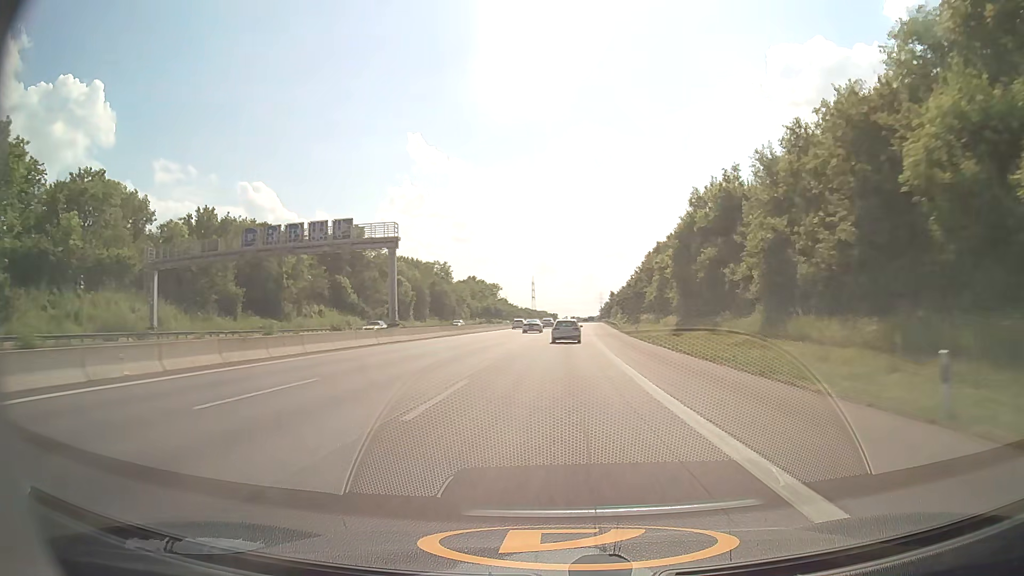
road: motorway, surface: asphalt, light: Day
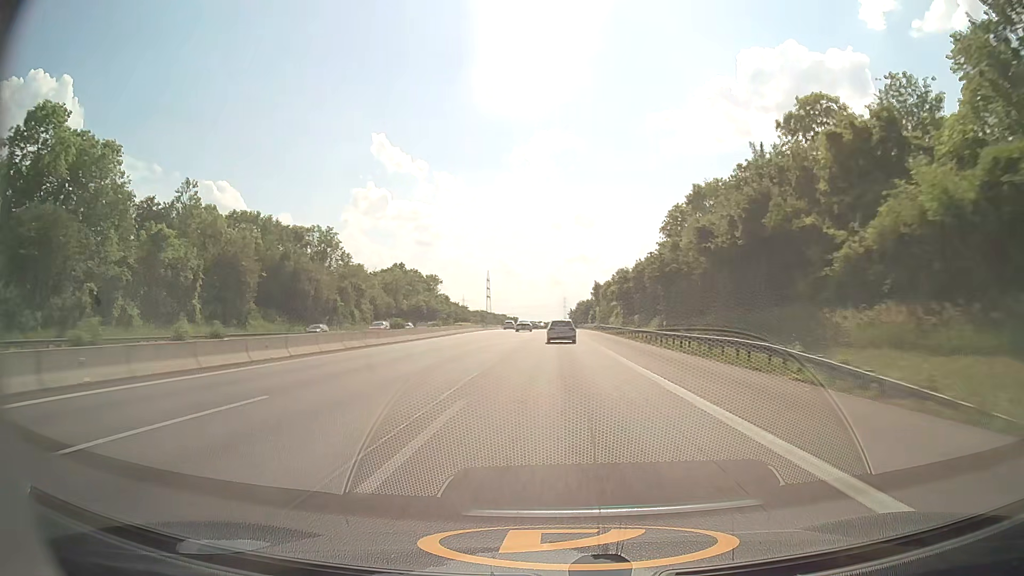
(+1.9, +75.2) m; +3°
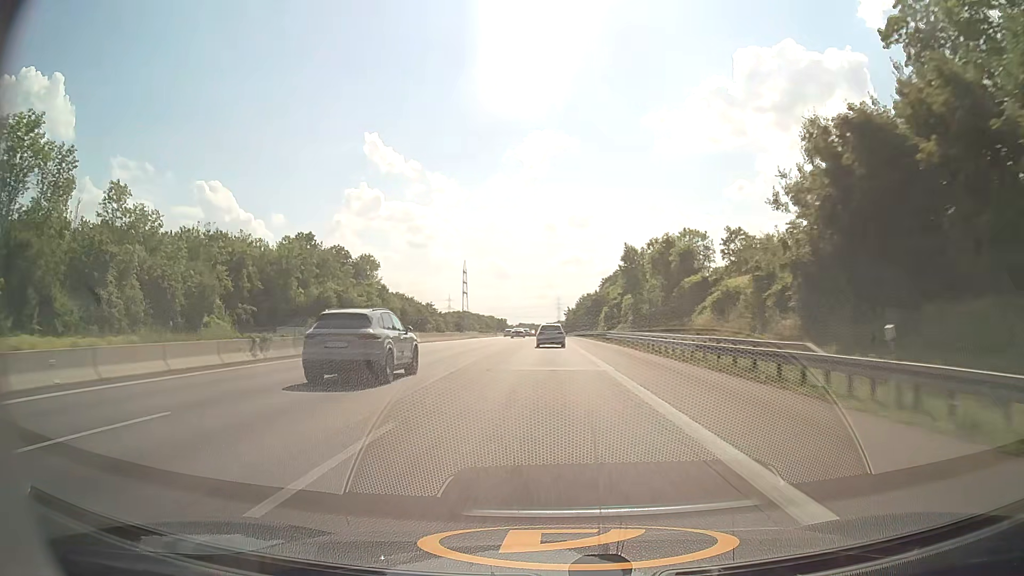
(+0.7, +73.8) m; +1°
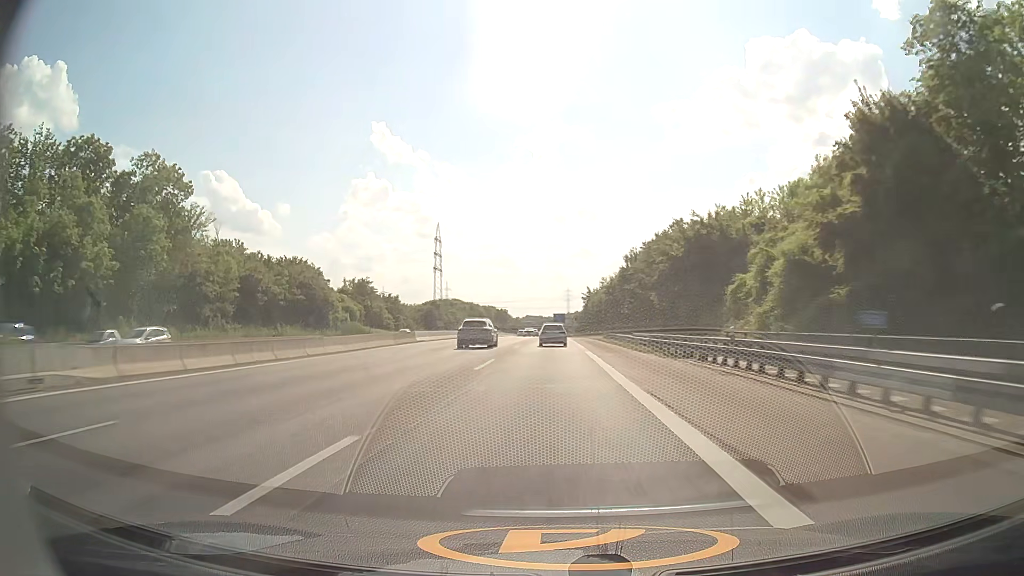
(-0.6, +90.7) m; -1°
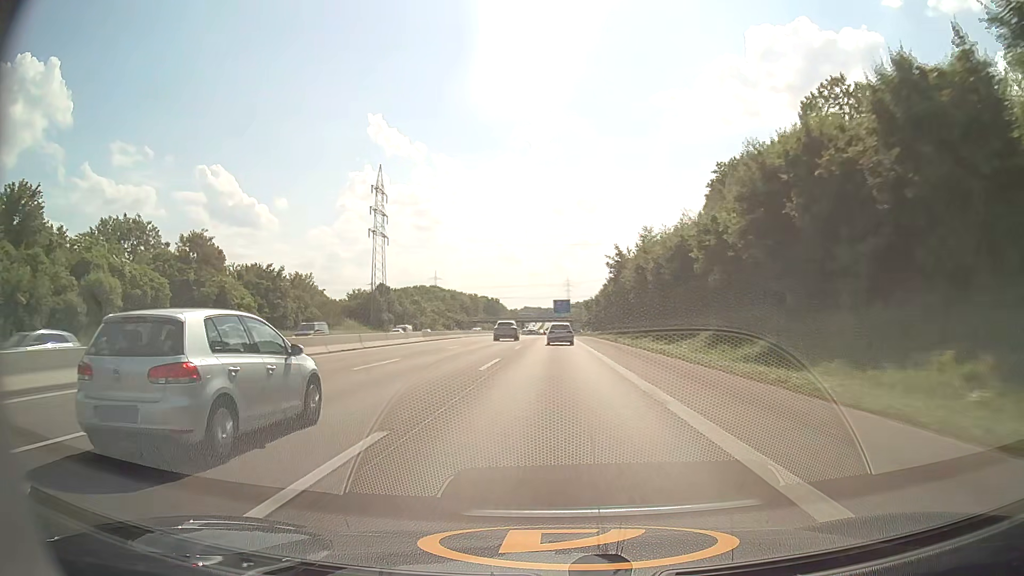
(-0.1, +71.7) m; 0°
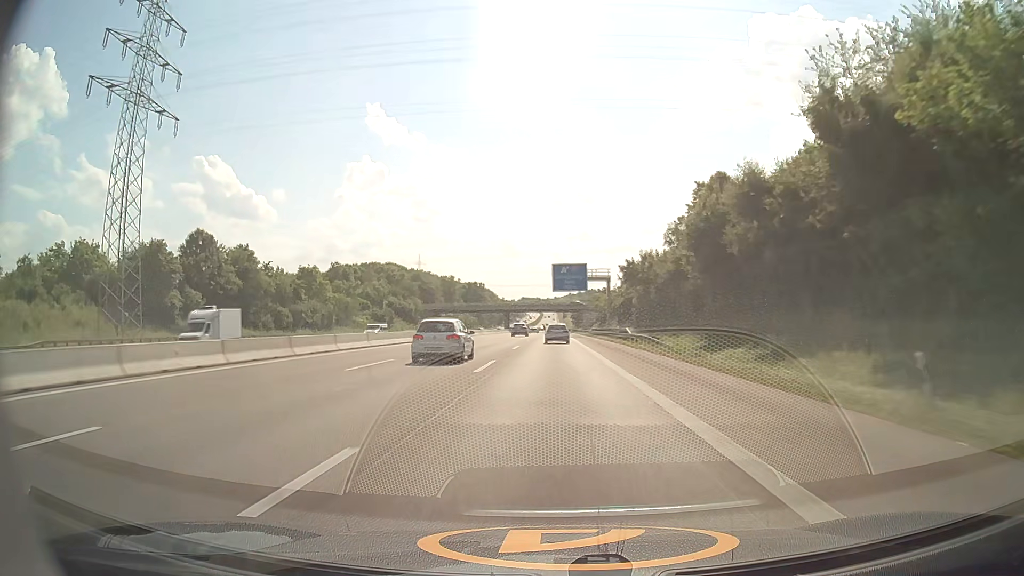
(0.0, +88.3) m; 0°
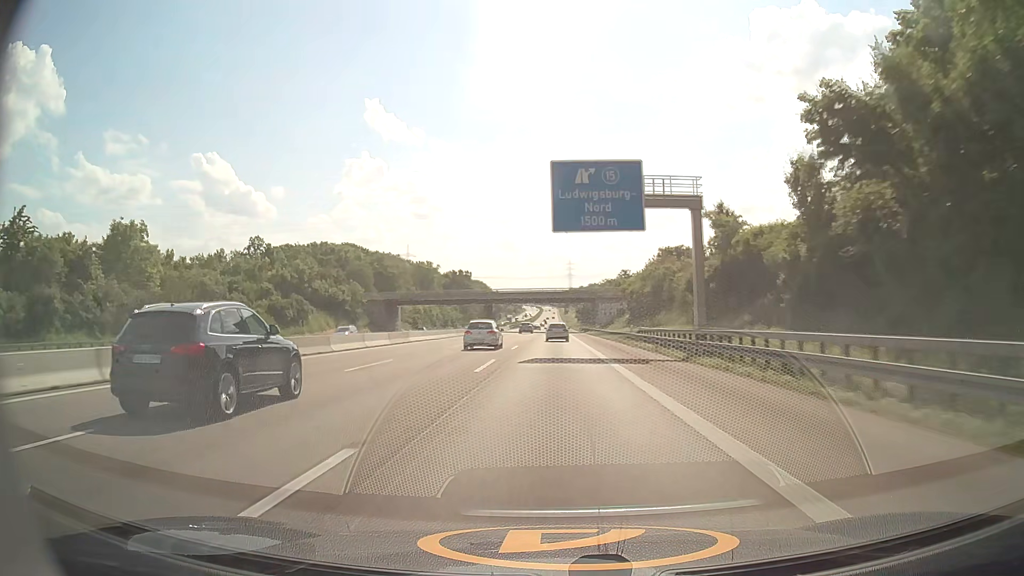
(-0.1, +53.1) m; 0°
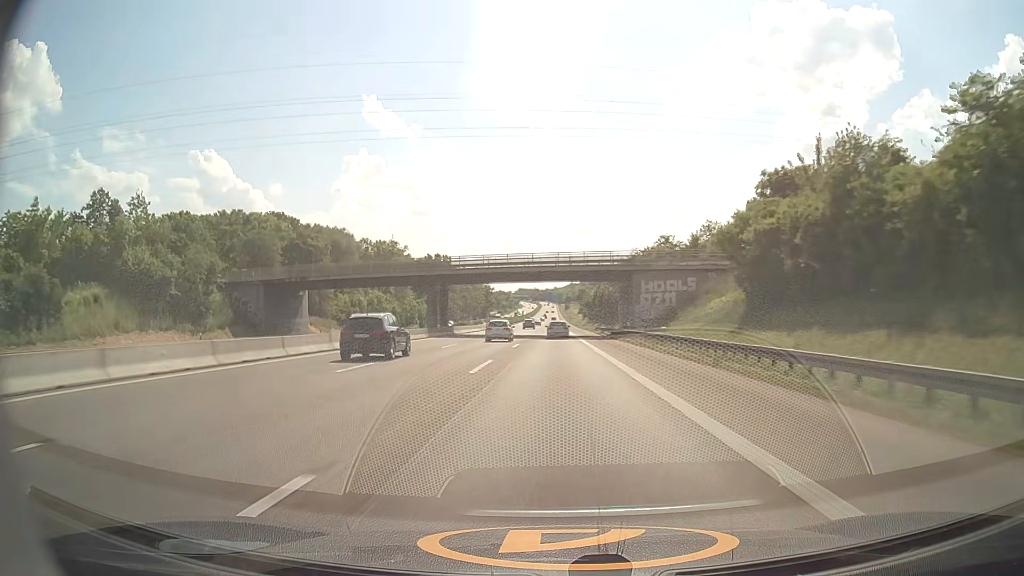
(+0.1, +53.9) m; 0°
(0, +10) (0, +20) (0, +30) (0, +40) (0, +50) (0, +60) (0, +70) (0, +80) (0, +90) (0, +100) m
